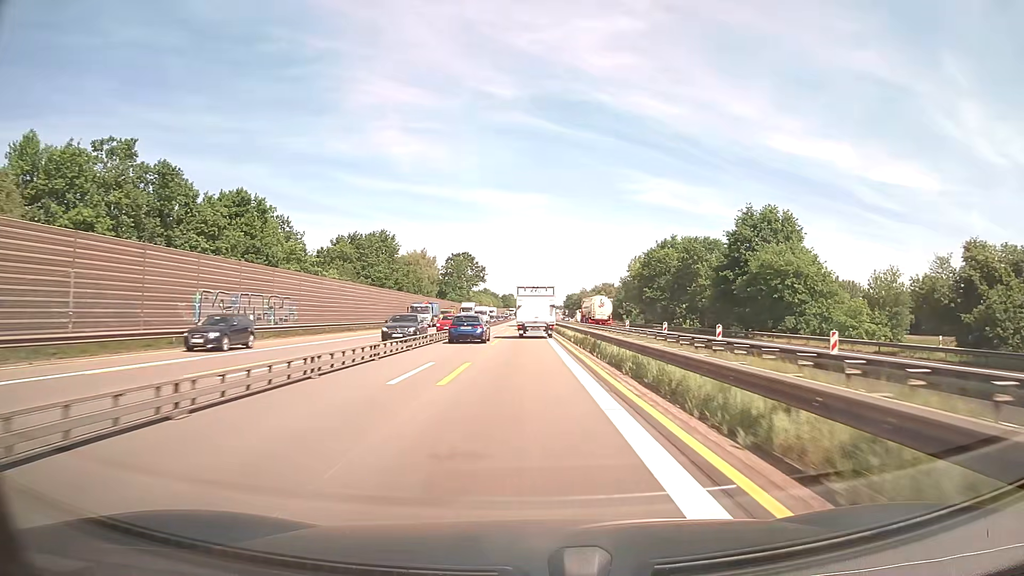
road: motorway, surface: asphalt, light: Day
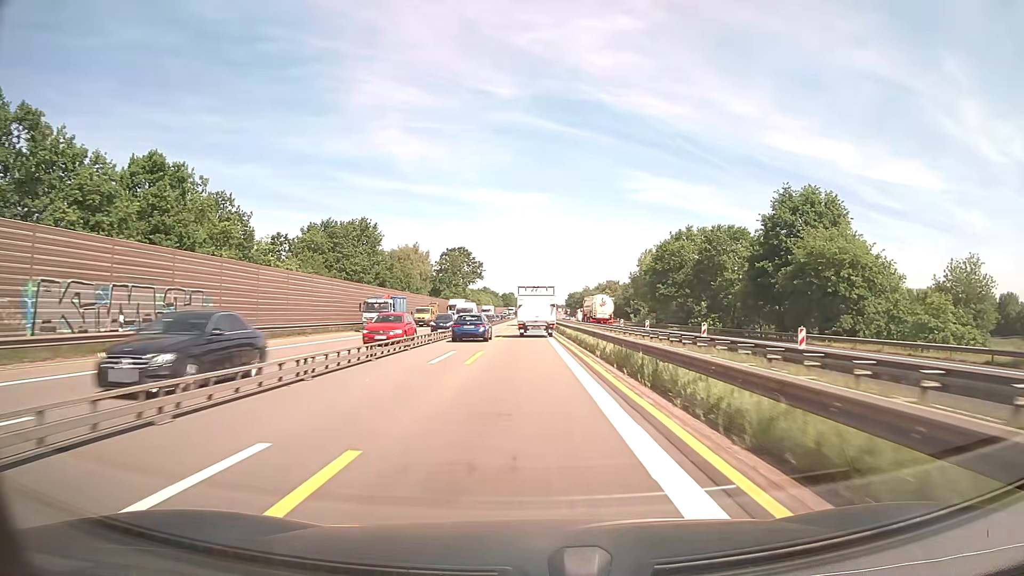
(0.0, +12.5) m; 0°
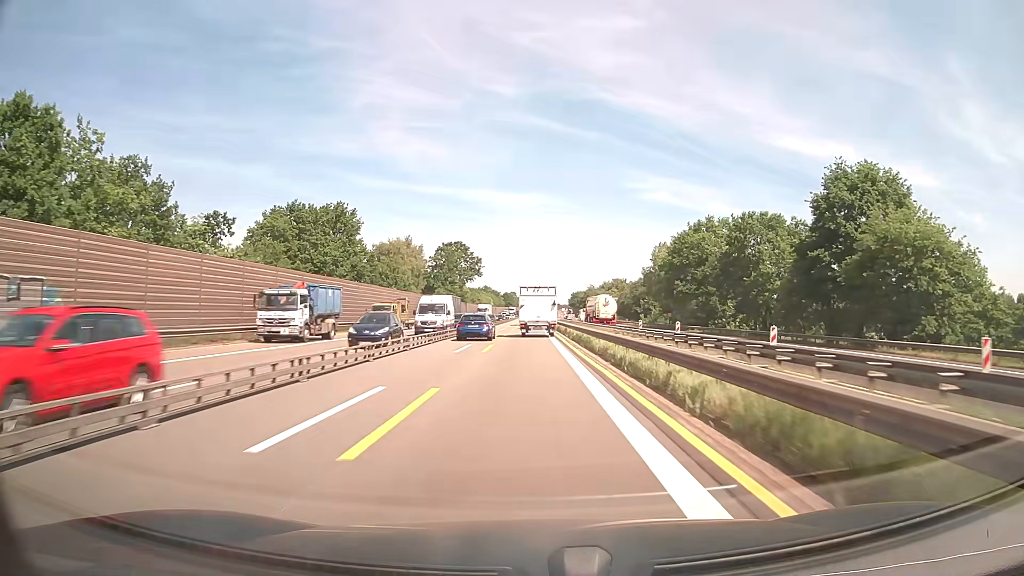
(0.0, +12.5) m; 0°
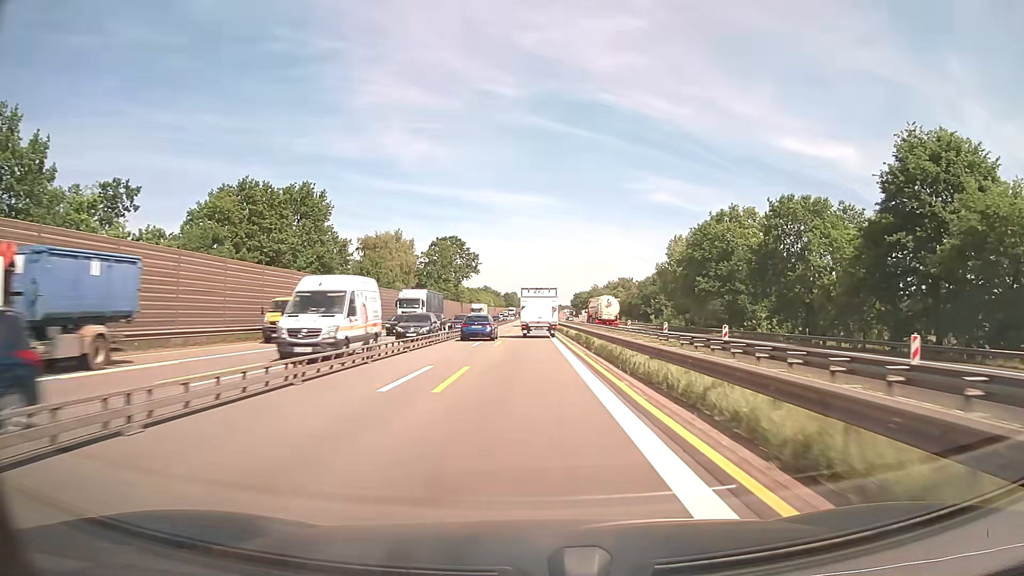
(0.0, +12.5) m; 0°
